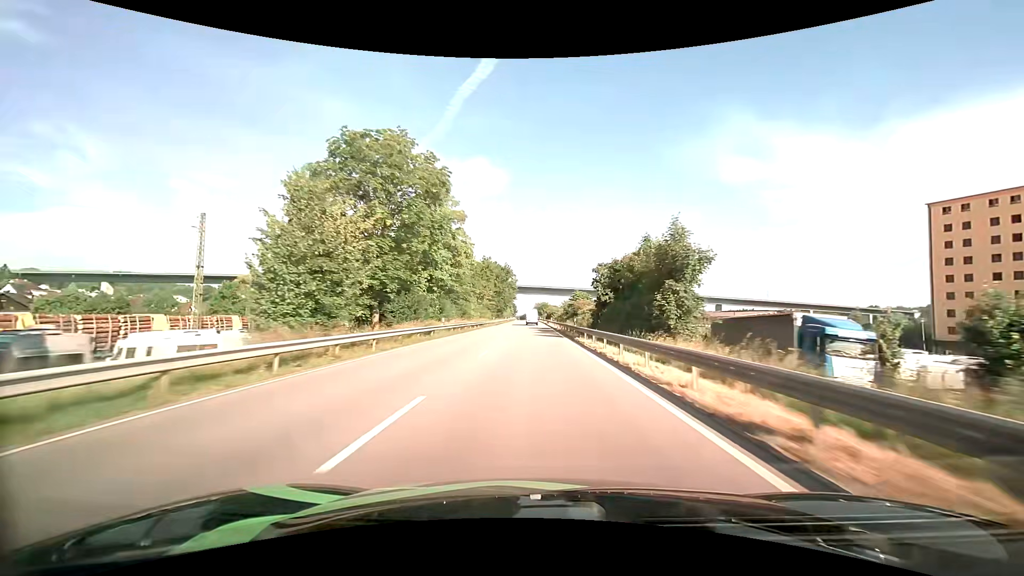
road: primary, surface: asphalt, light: Day
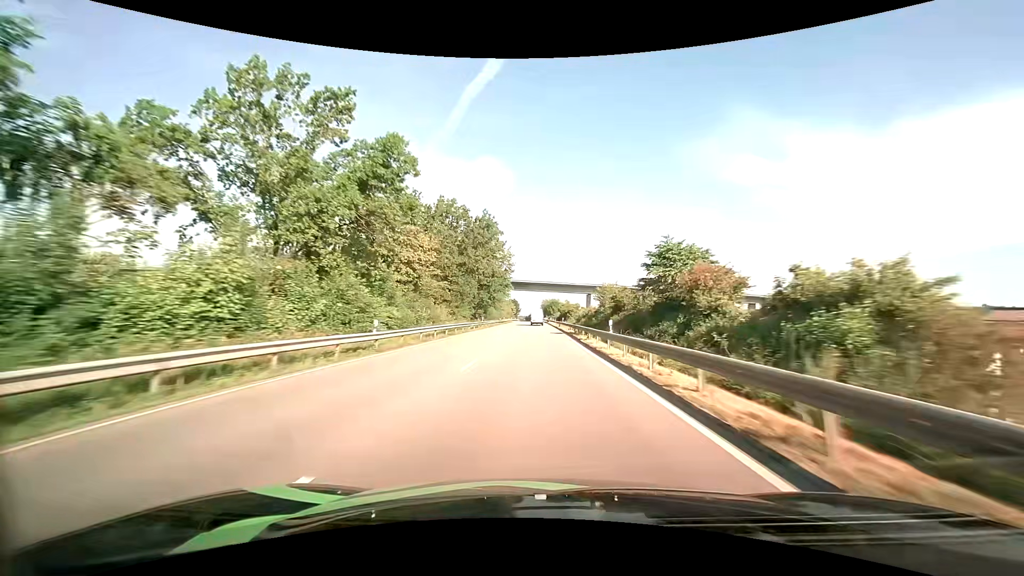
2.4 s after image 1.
(-0.4, +64.6) m; -1°
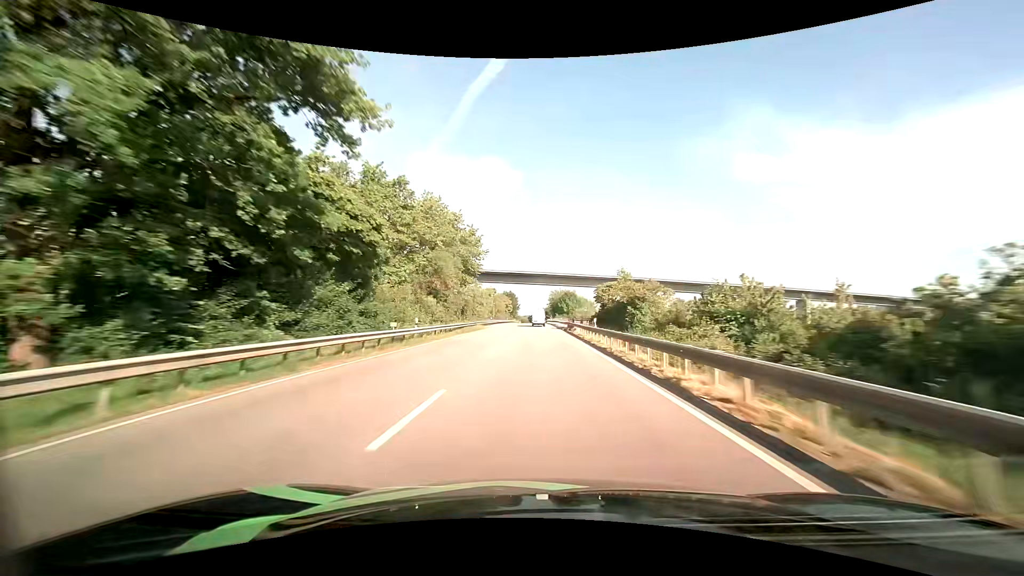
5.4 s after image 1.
(-0.2, +79.6) m; -1°
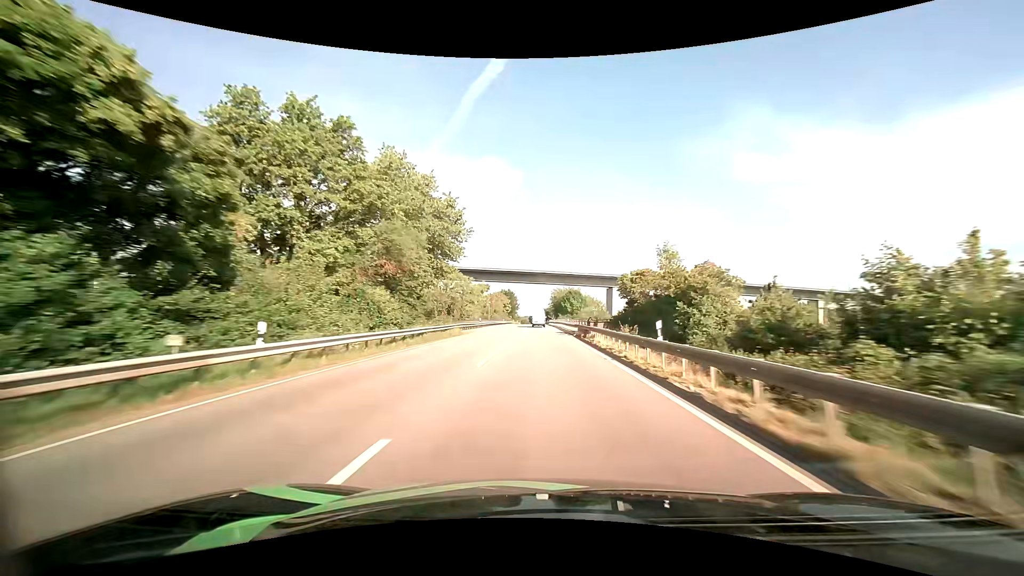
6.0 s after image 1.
(0.0, +15.6) m; 0°
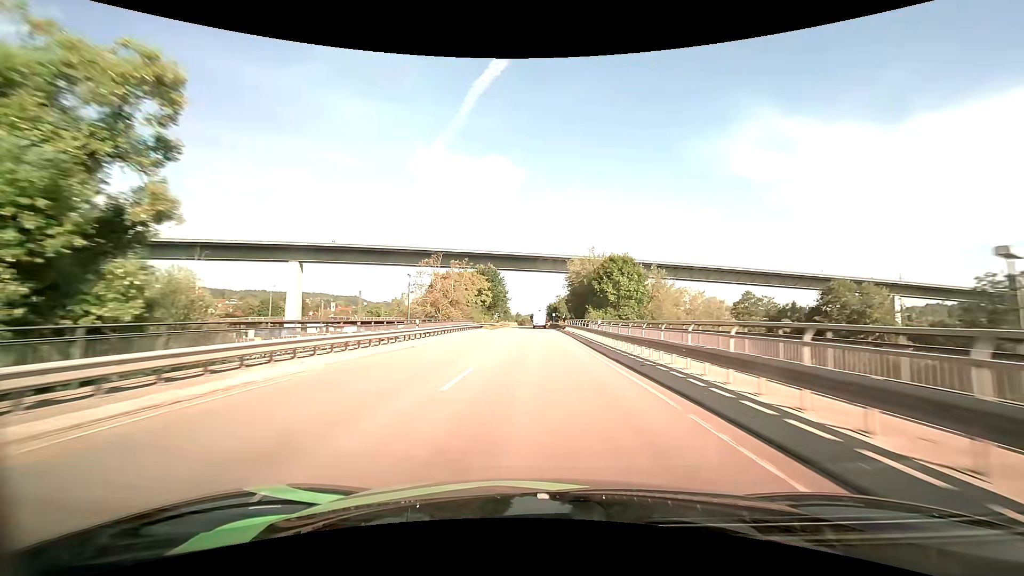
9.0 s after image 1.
(0.0, +76.7) m; 0°
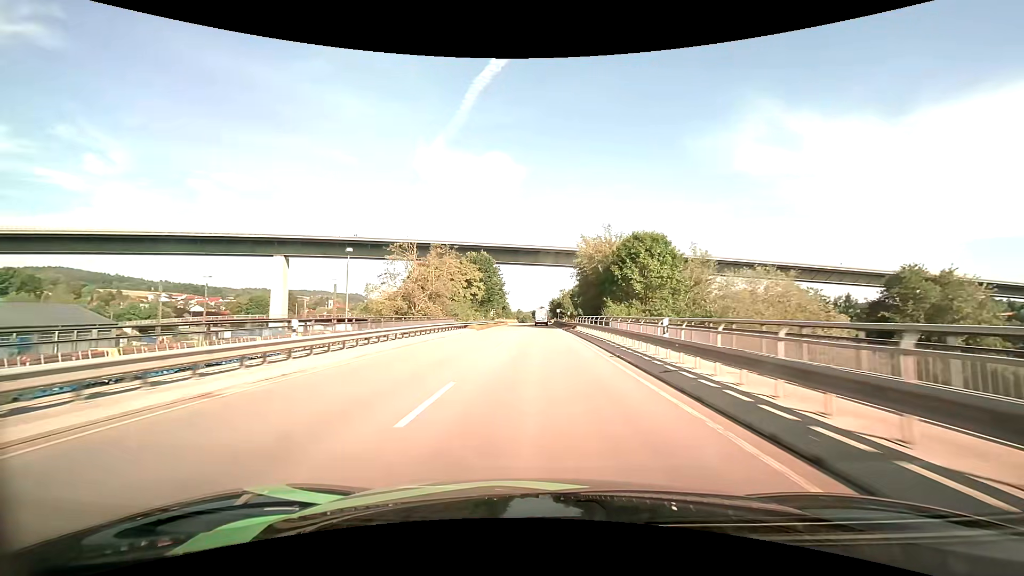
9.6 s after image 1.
(0.0, +15.2) m; 0°
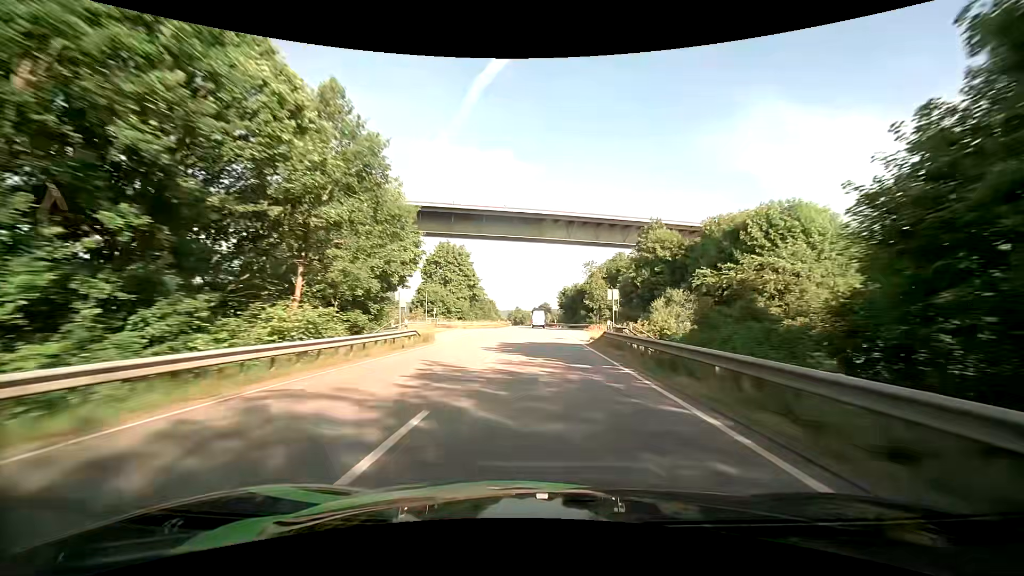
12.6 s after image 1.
(-0.2, +75.3) m; 0°
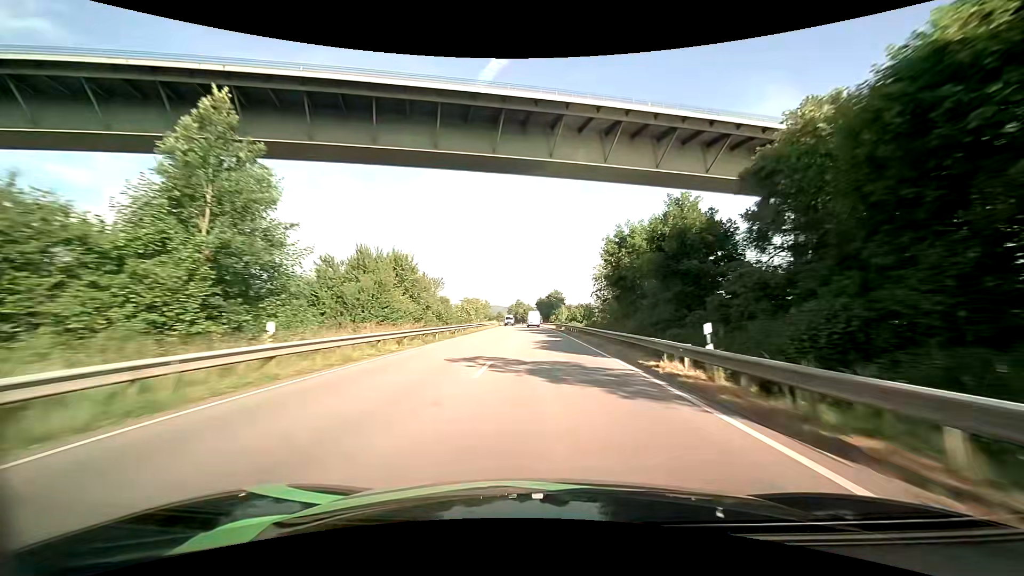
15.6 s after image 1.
(-0.7, +76.8) m; -1°
(0, +10) (0, +20) (0, +30) (0, +40) (0, +50) (-1, +60) (-1, +70) (-1, +80) (-2, +90) (-2, +100) m
